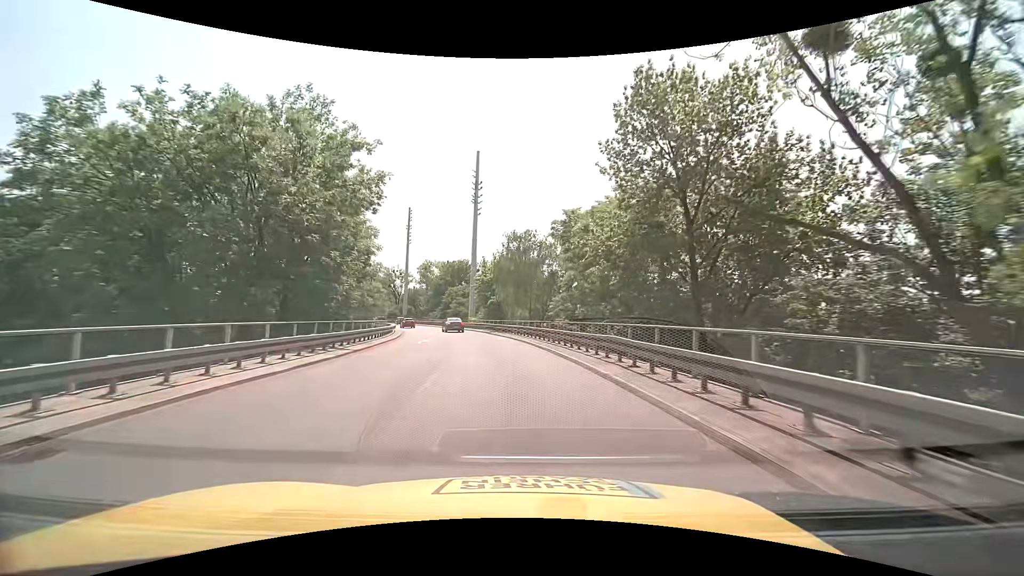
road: trunk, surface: asphalt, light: Day
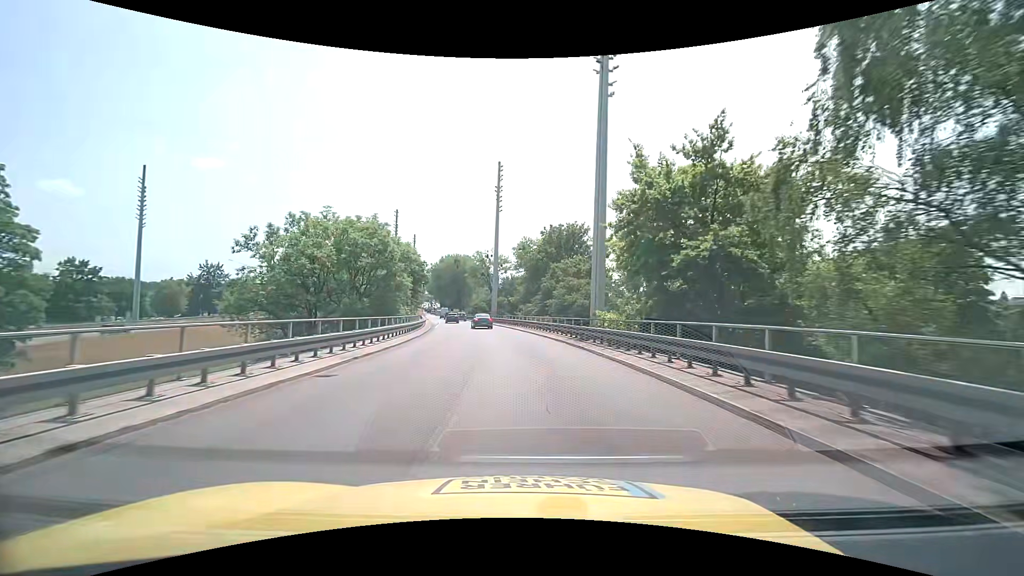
(-5.2, +41.3) m; -13°
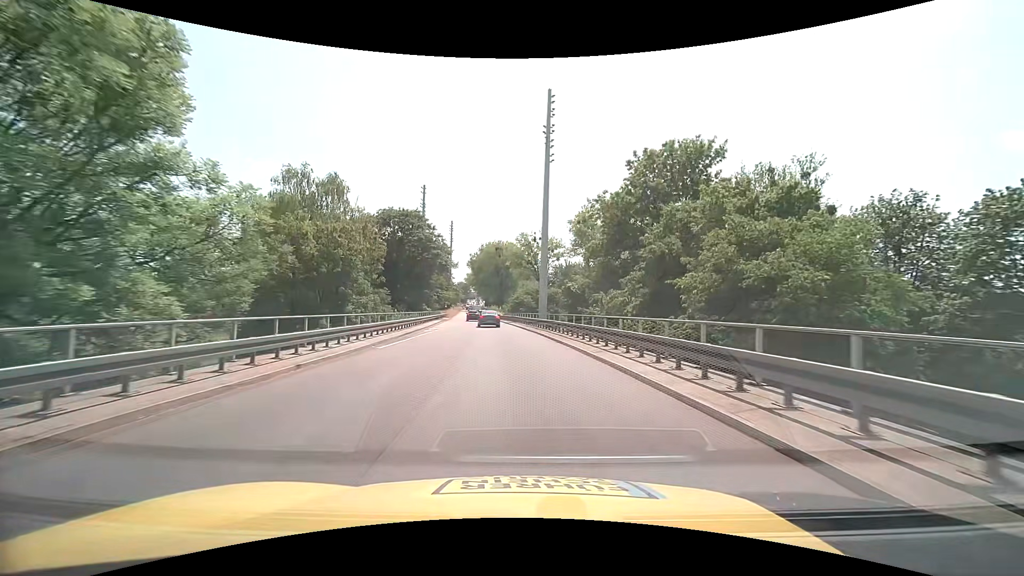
(-1.3, +32.3) m; -6°
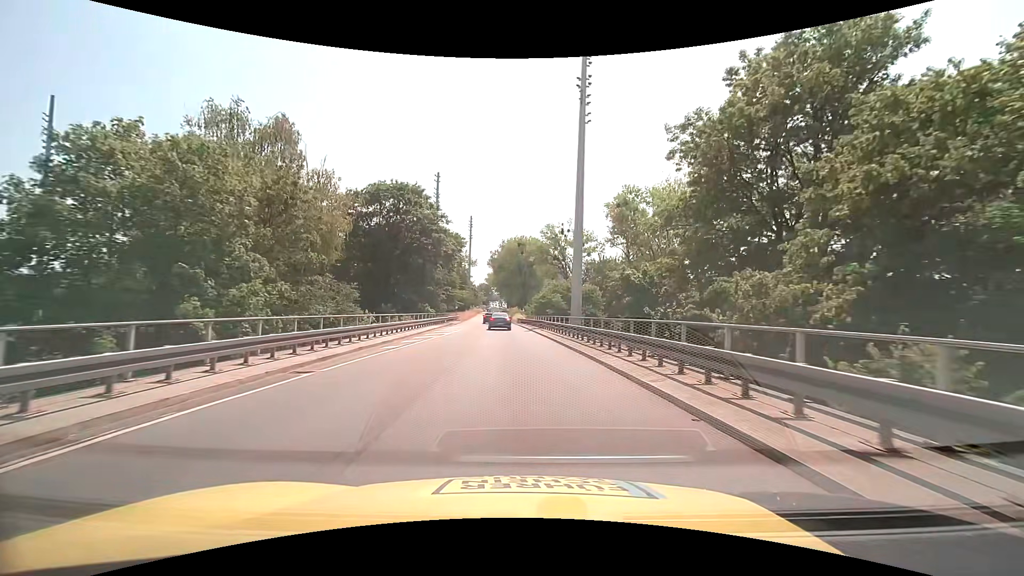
(-0.2, +15.0) m; -2°
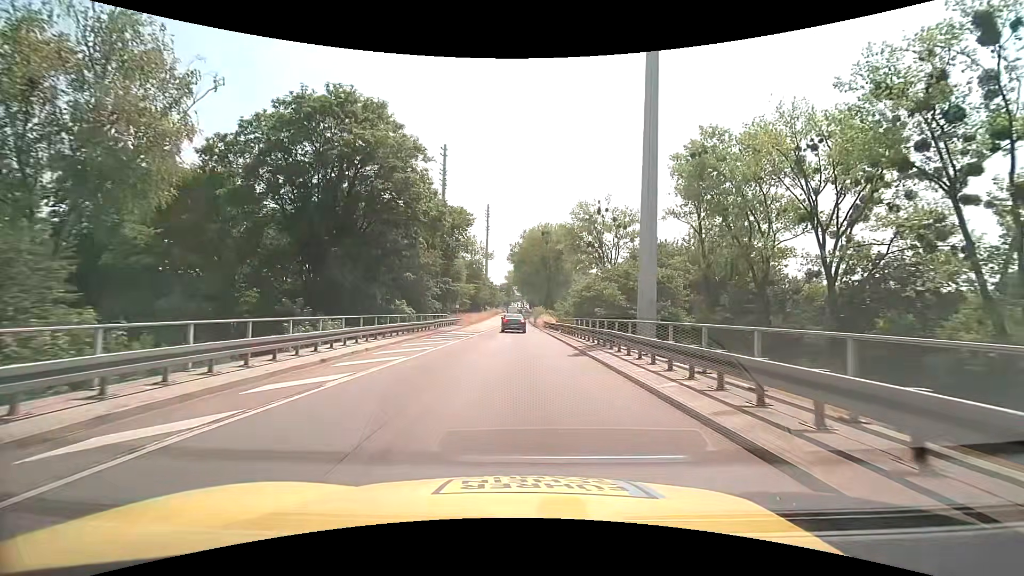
(-0.6, +21.7) m; -3°
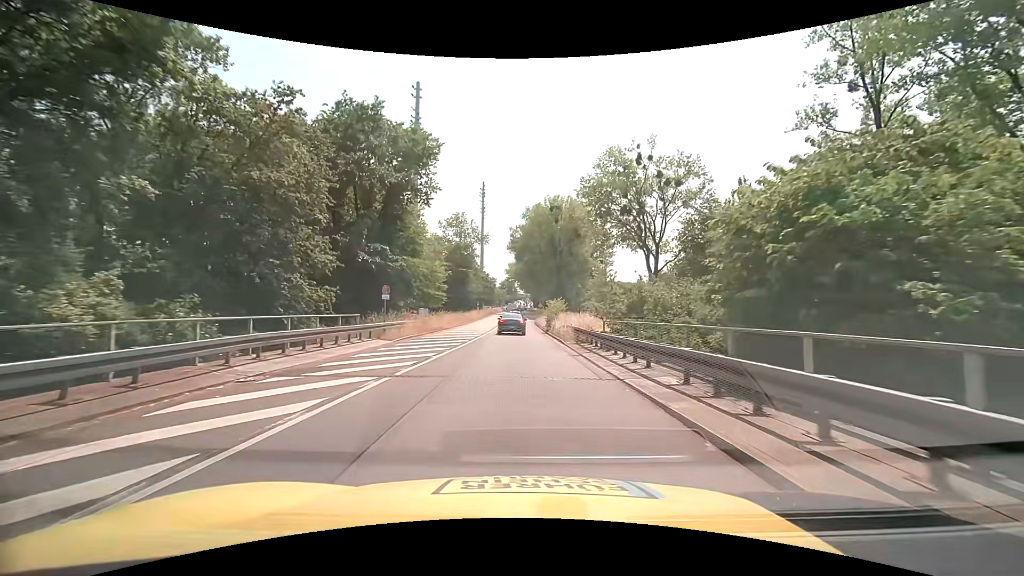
(0.0, +27.1) m; 0°
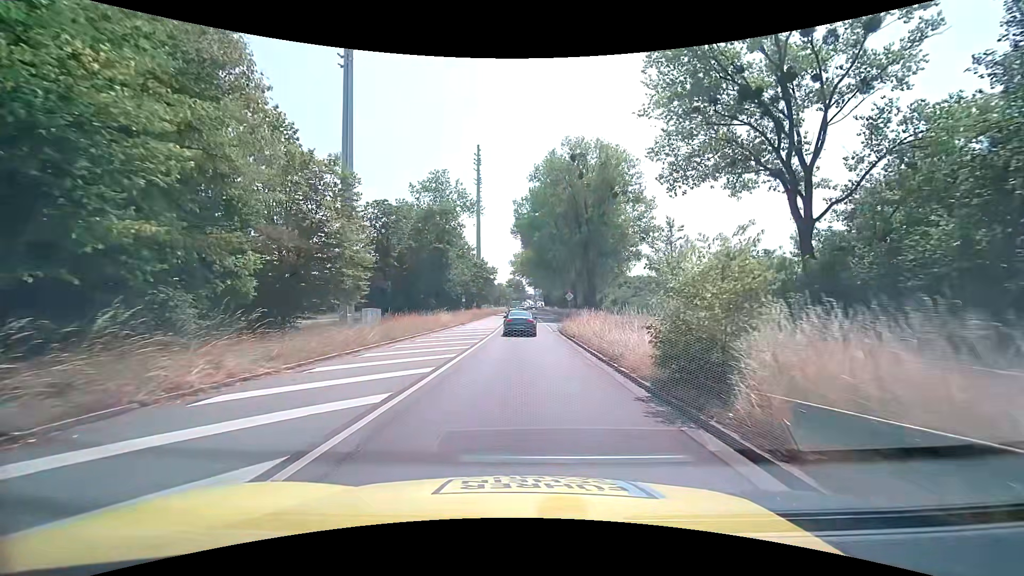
(-0.1, +29.9) m; -1°
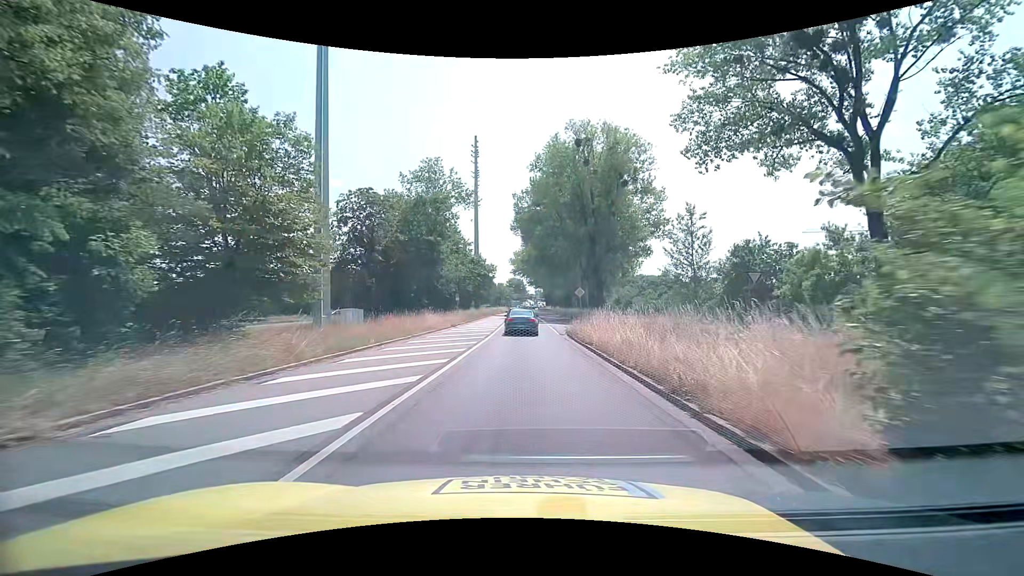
(0.0, +5.5) m; 0°
(0, +10) (0, +20) (0, +30) (0, +40) (0, +50) (0, +60) (0, +70) (0, +80) (0, +90) (-1, +100) m
